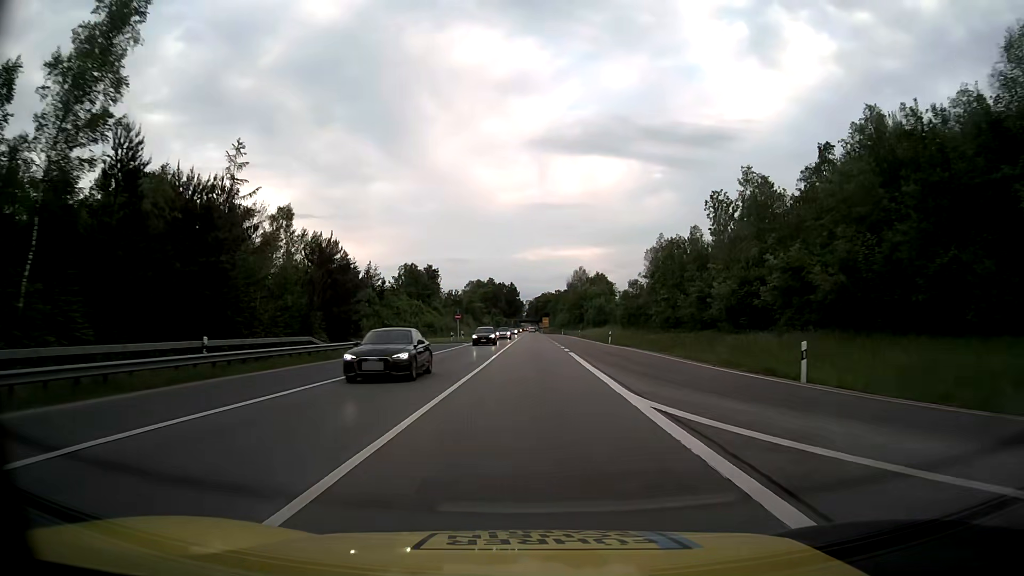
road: trunk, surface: asphalt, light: Day
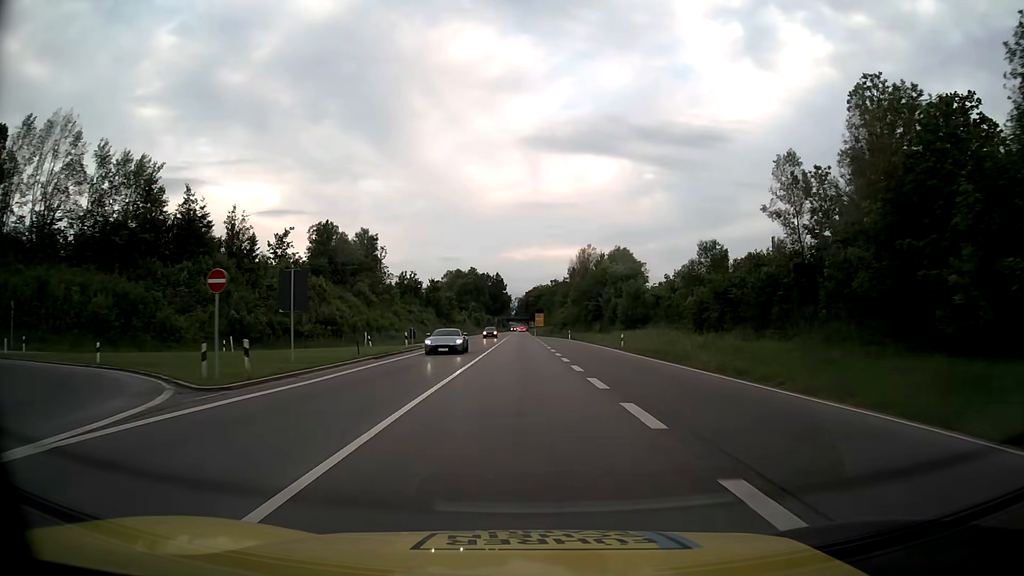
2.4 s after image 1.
(+0.6, +52.6) m; +1°
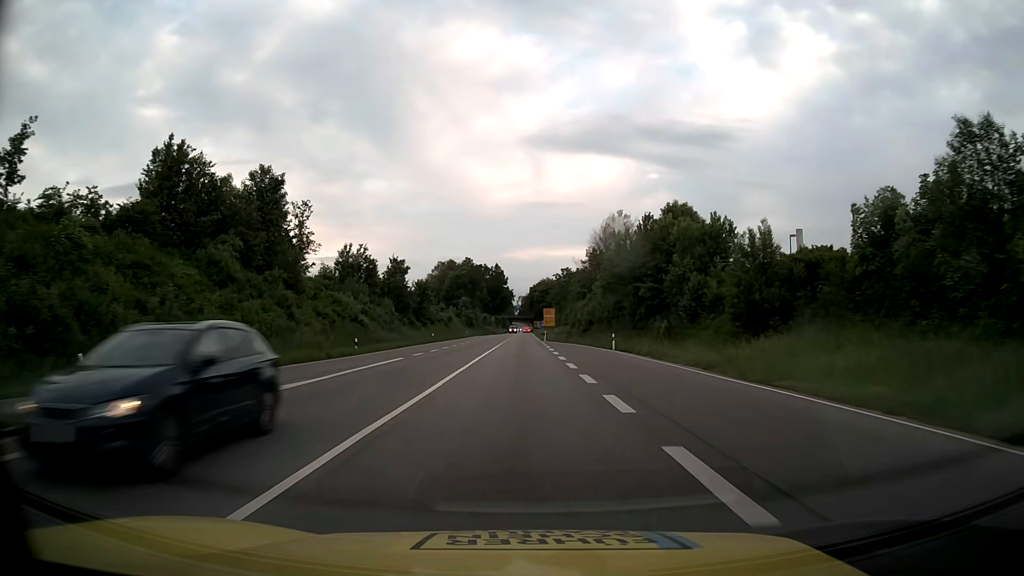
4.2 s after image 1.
(-0.2, +40.0) m; 0°
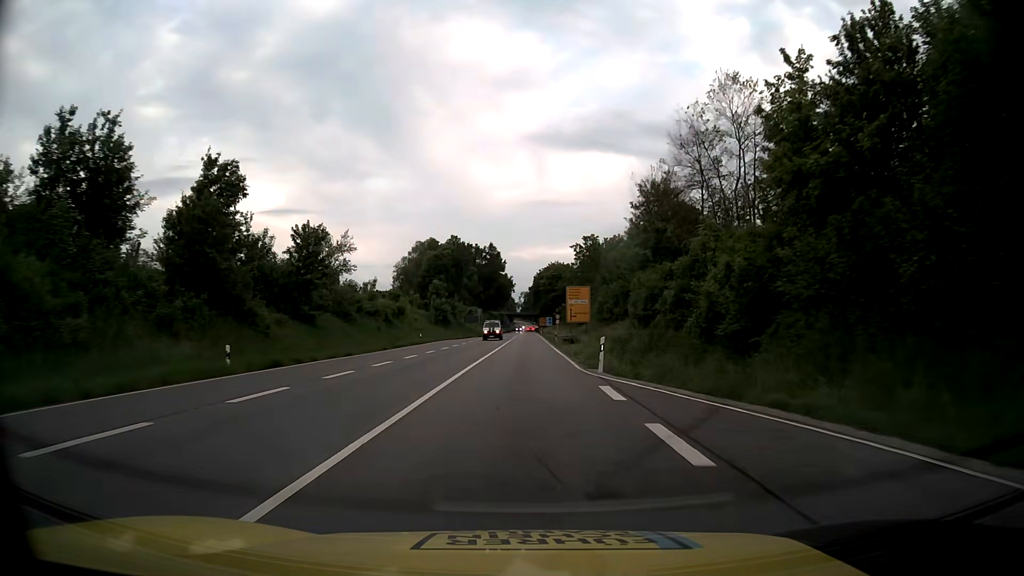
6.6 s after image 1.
(-0.4, +53.8) m; -1°
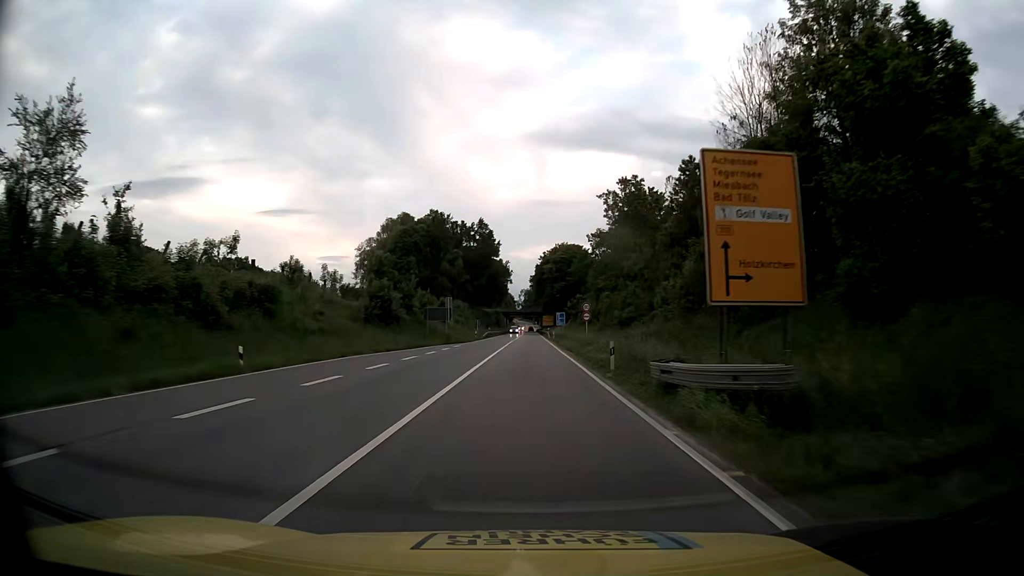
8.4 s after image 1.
(+0.1, +40.6) m; 0°
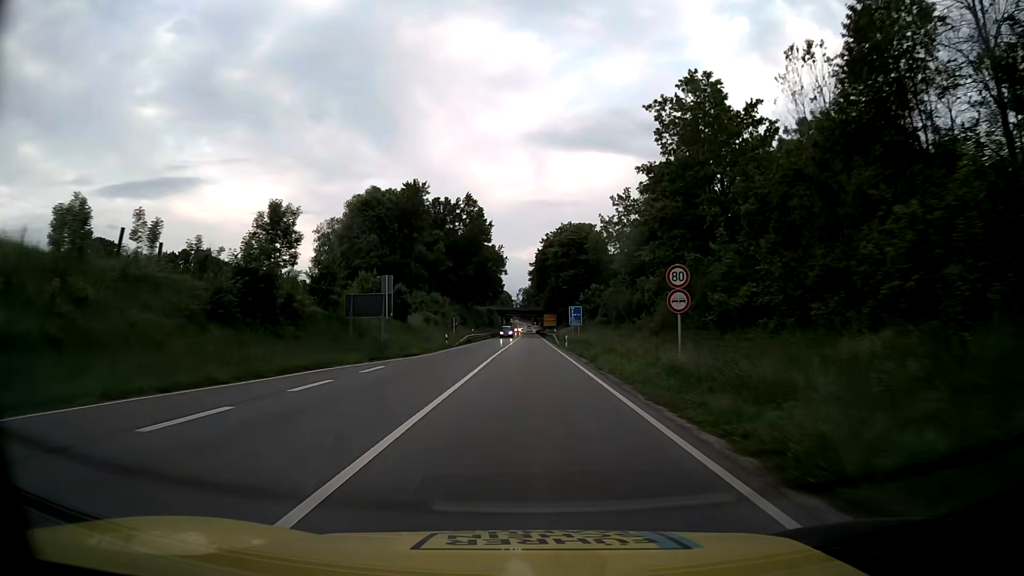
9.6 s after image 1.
(-0.1, +27.1) m; 0°
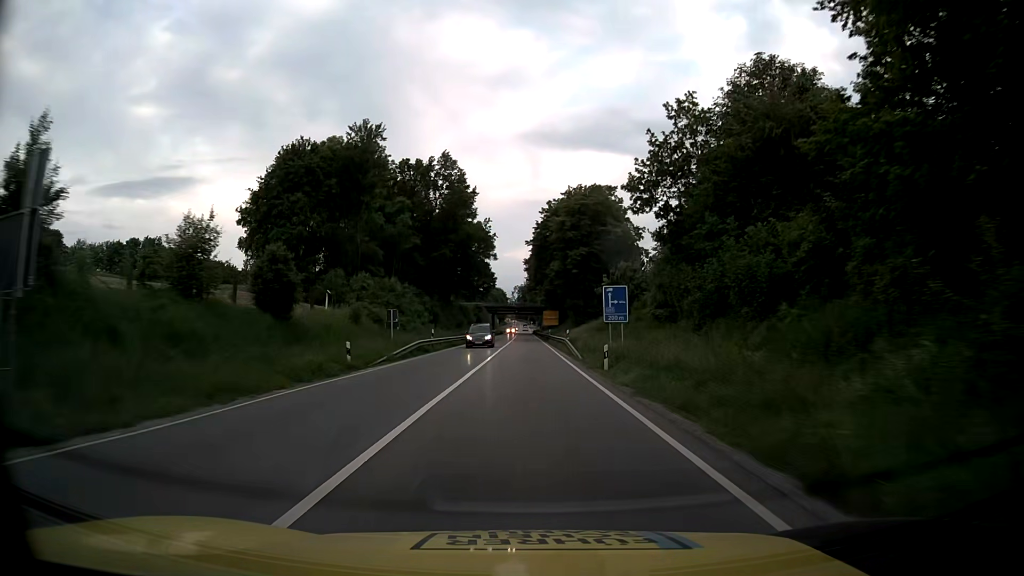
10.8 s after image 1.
(+0.1, +27.1) m; 0°
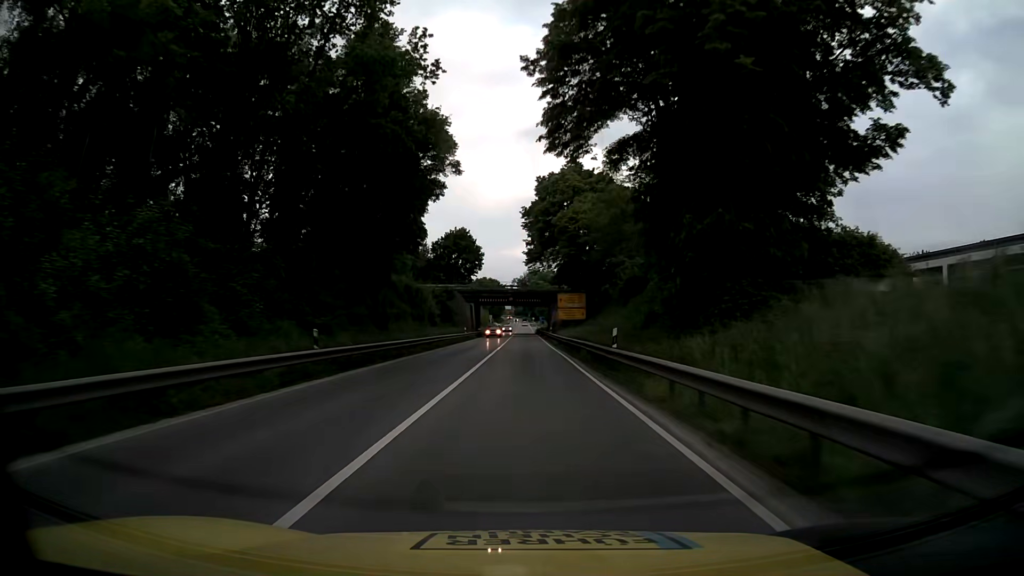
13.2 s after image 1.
(-0.1, +54.2) m; 0°
(0, +10) (0, +20) (0, +30) (0, +40) (0, +50) (0, +60) (0, +70) (0, +80) (0, +90) (0, +100) m
